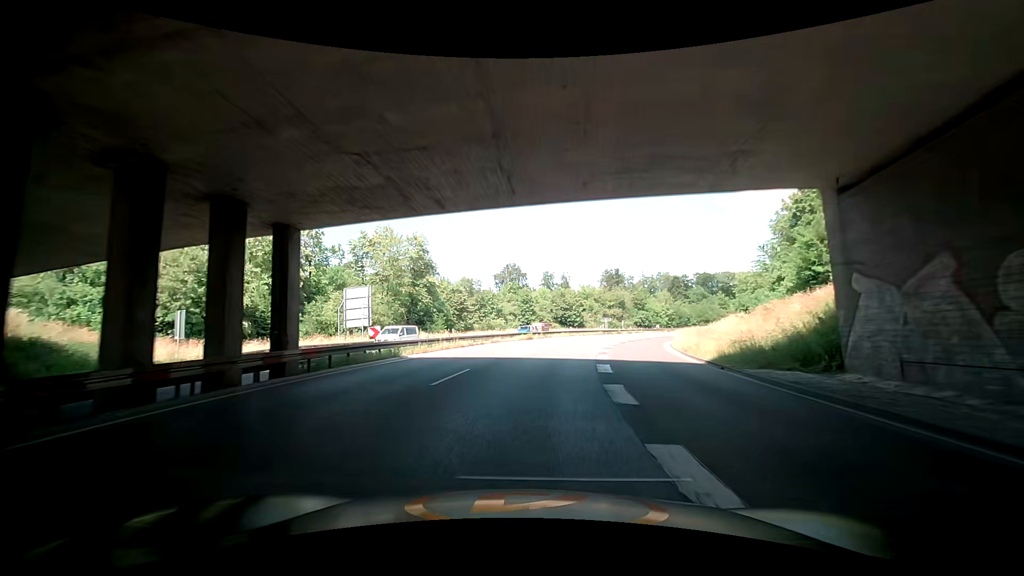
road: trunk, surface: asphalt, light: Day
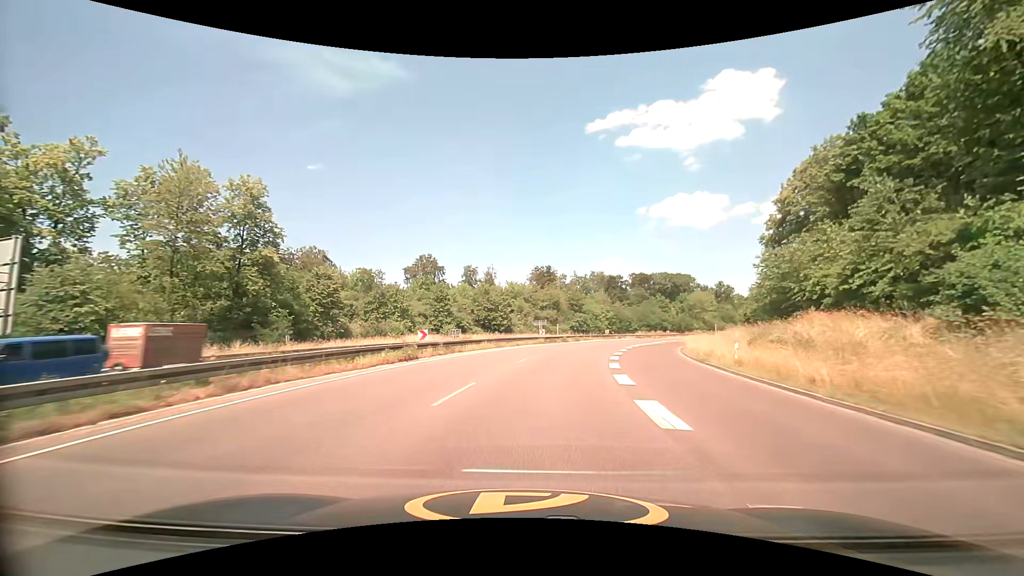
(+2.1, +26.1) m; +7°
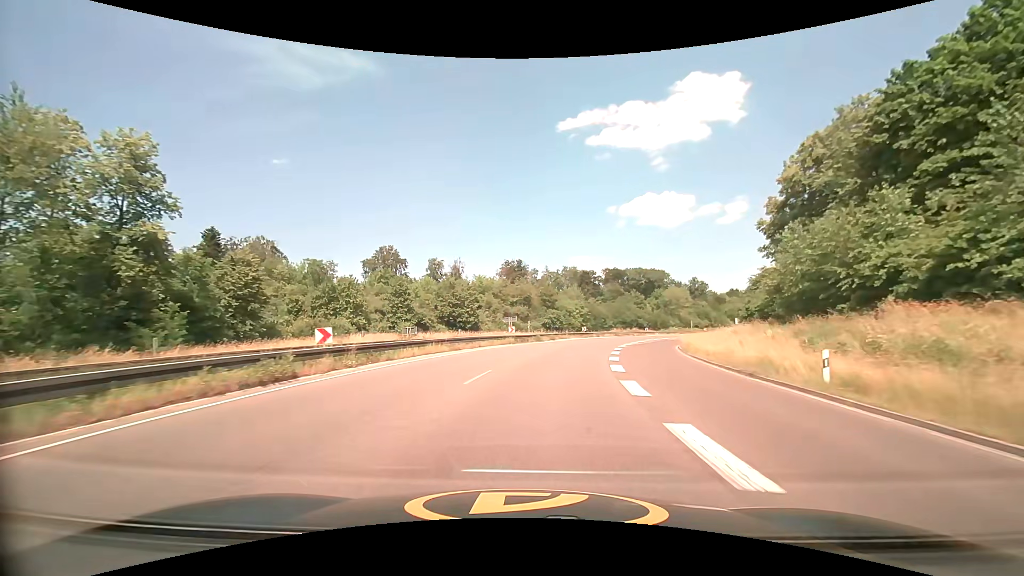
(+0.3, +9.0) m; +4°
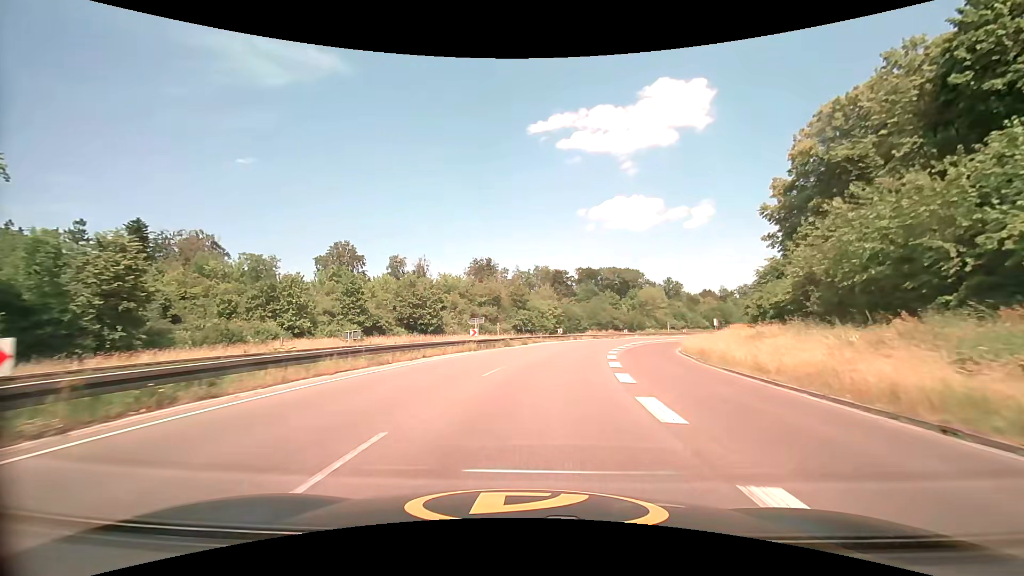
(+0.3, +9.1) m; +4°
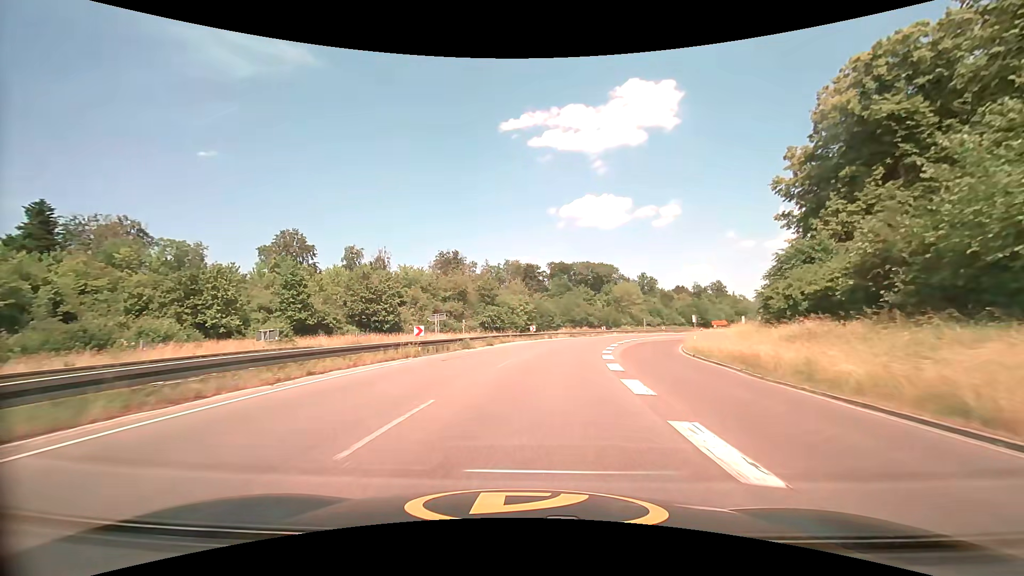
(+0.2, +9.3) m; +3°
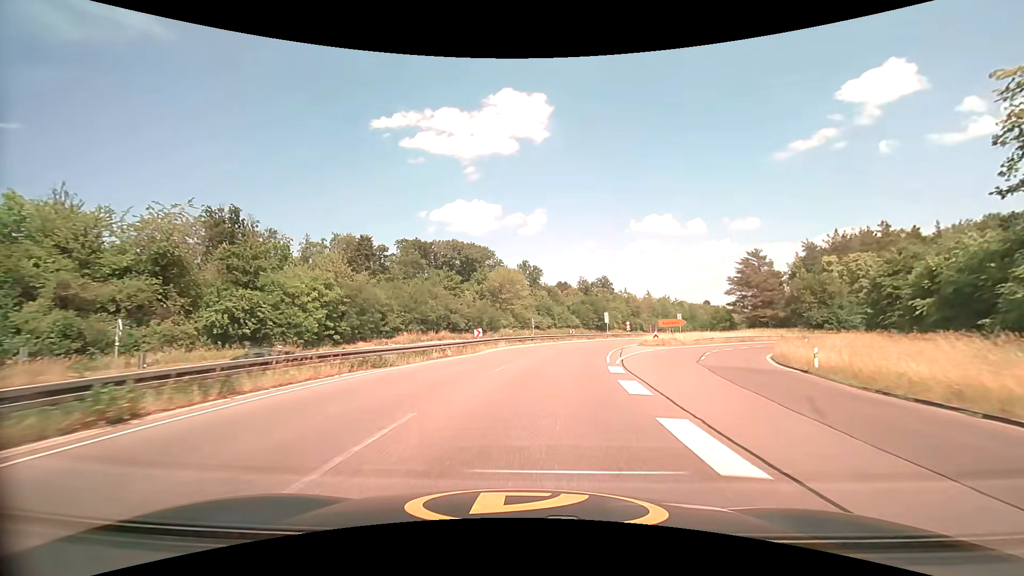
(+6.4, +48.2) m; +15°
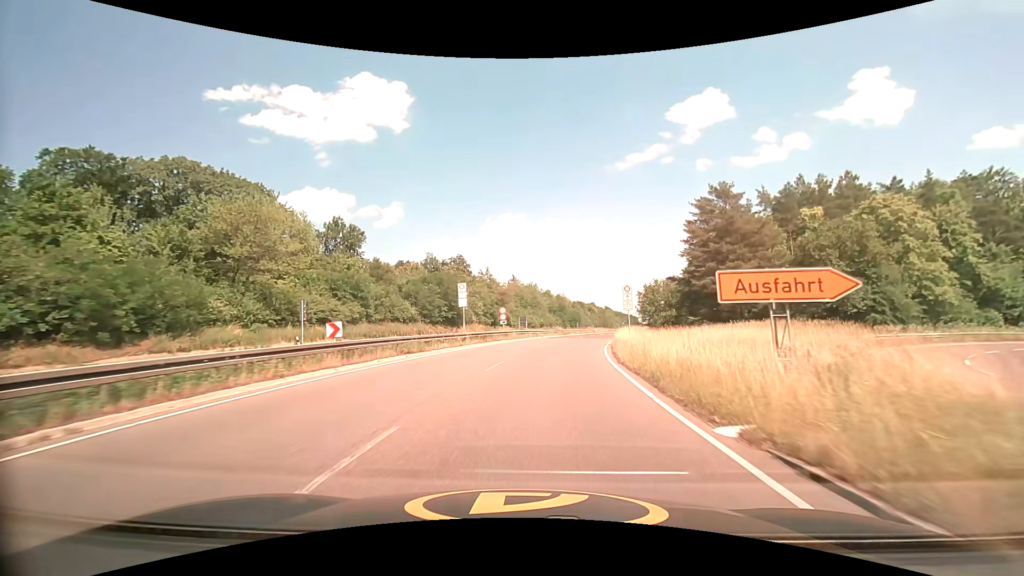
(+7.2, +48.0) m; +16°
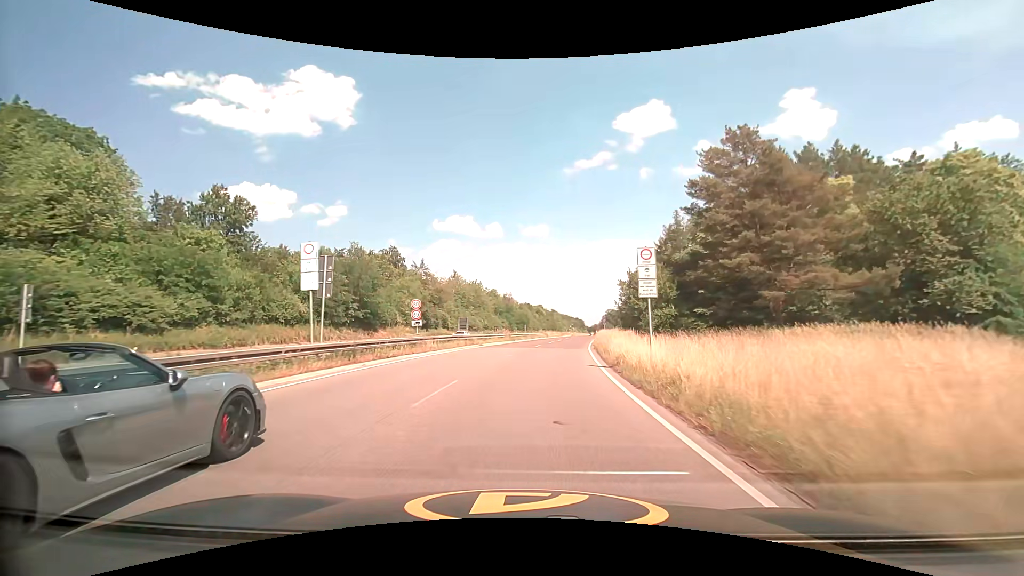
(+1.1, +18.1) m; +6°
(0, +10) (+1, +20) (+2, +30) (+3, +40) (+4, +50) (+6, +60) (+7, +70) (+9, +79) (+11, +89) (+12, +99) m
